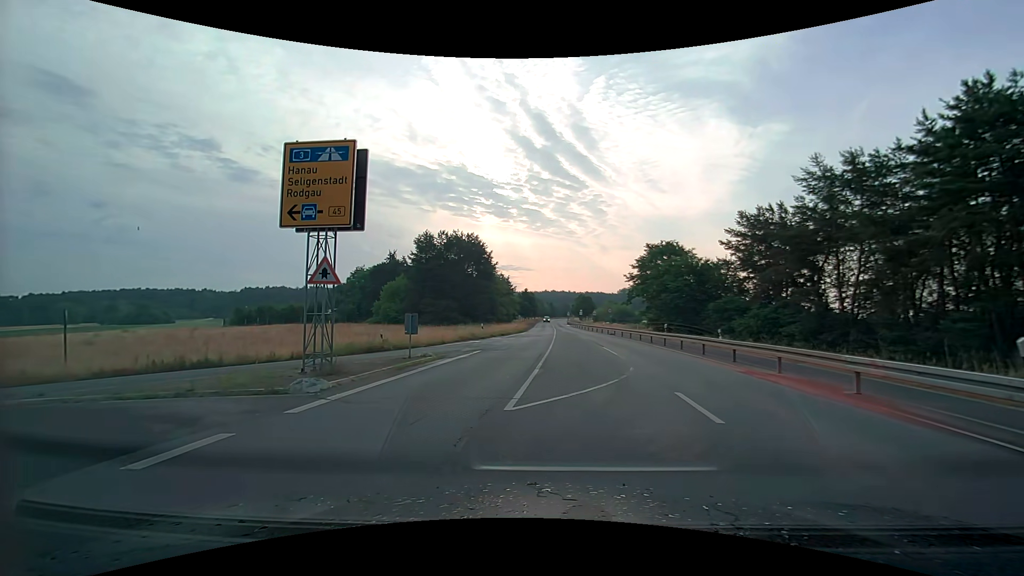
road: secondary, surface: asphalt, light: Day
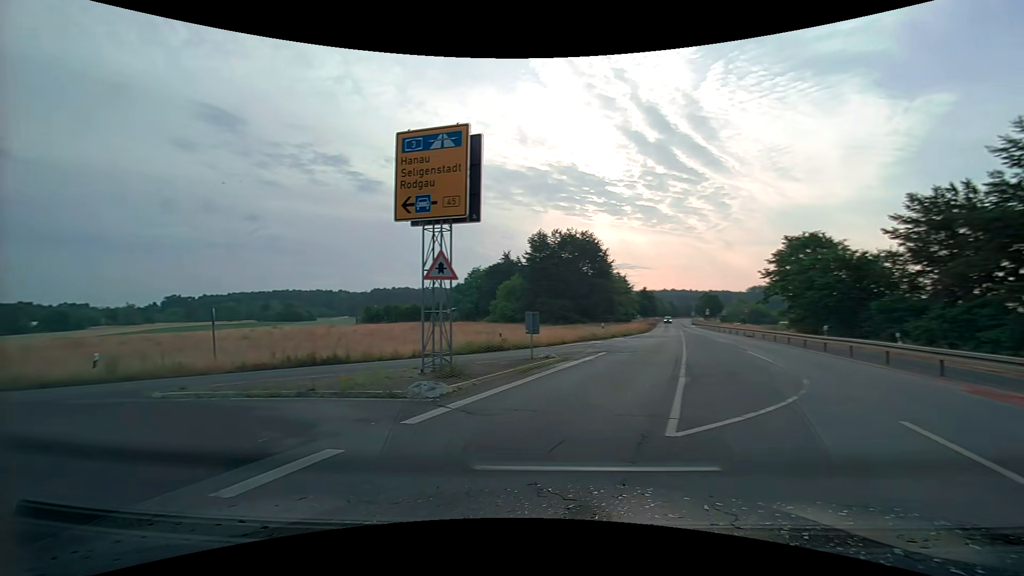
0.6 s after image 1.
(-0.2, +1.7) m; -12°
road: trunk_link
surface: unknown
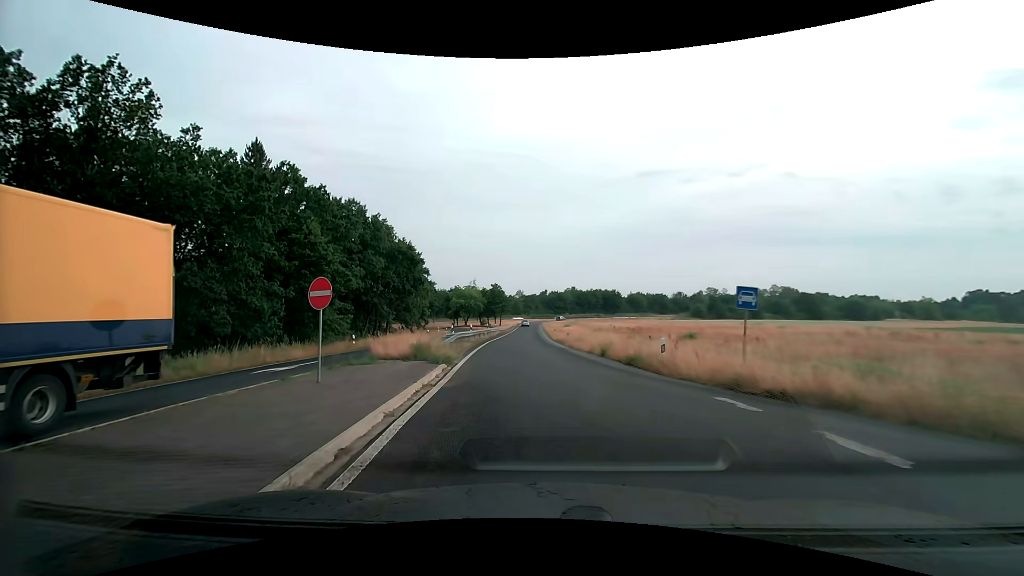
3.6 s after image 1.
(-10.4, +8.9) m; -77°
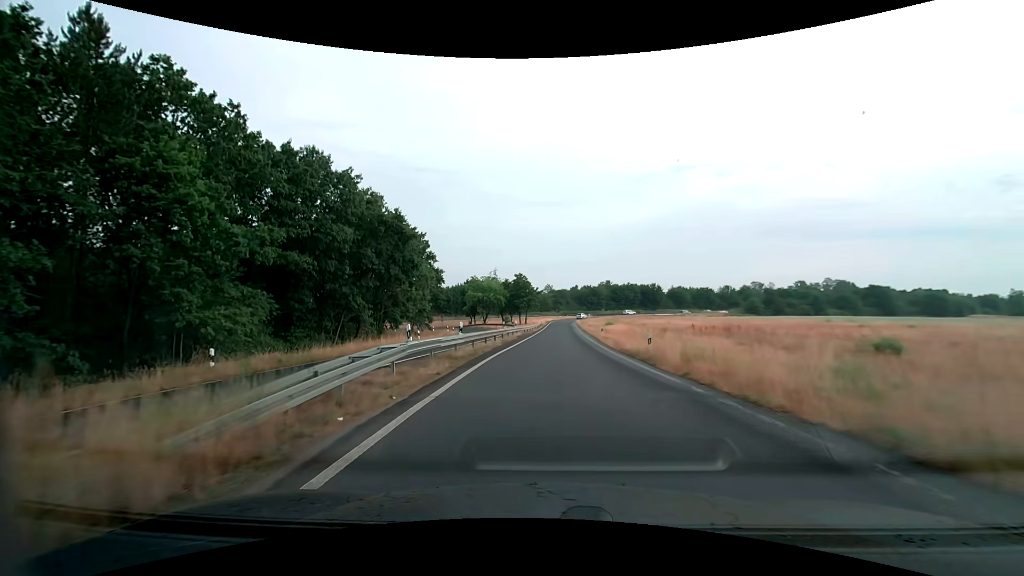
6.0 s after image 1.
(-1.1, +20.2) m; -3°
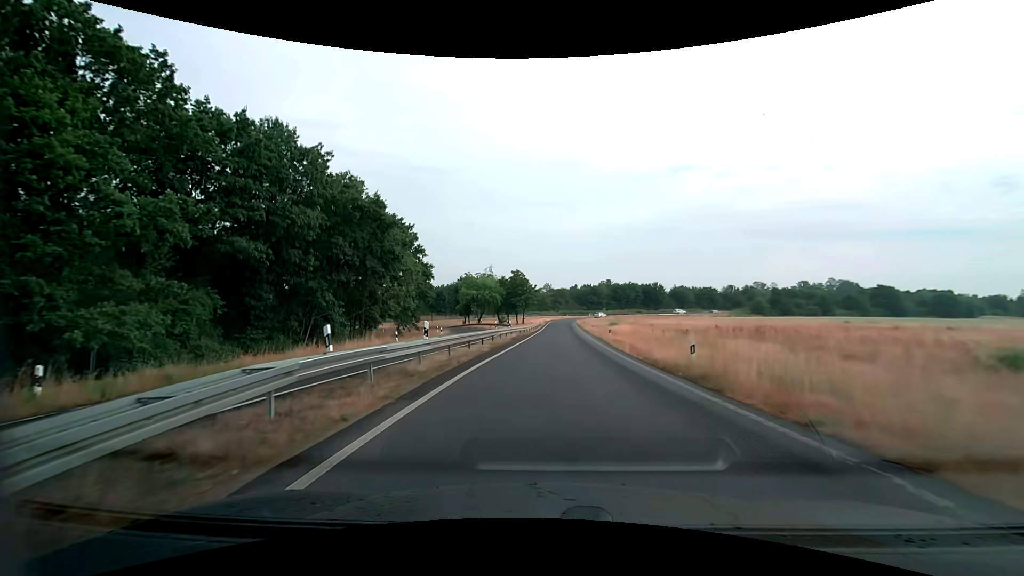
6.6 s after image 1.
(0.0, +6.3) m; 0°
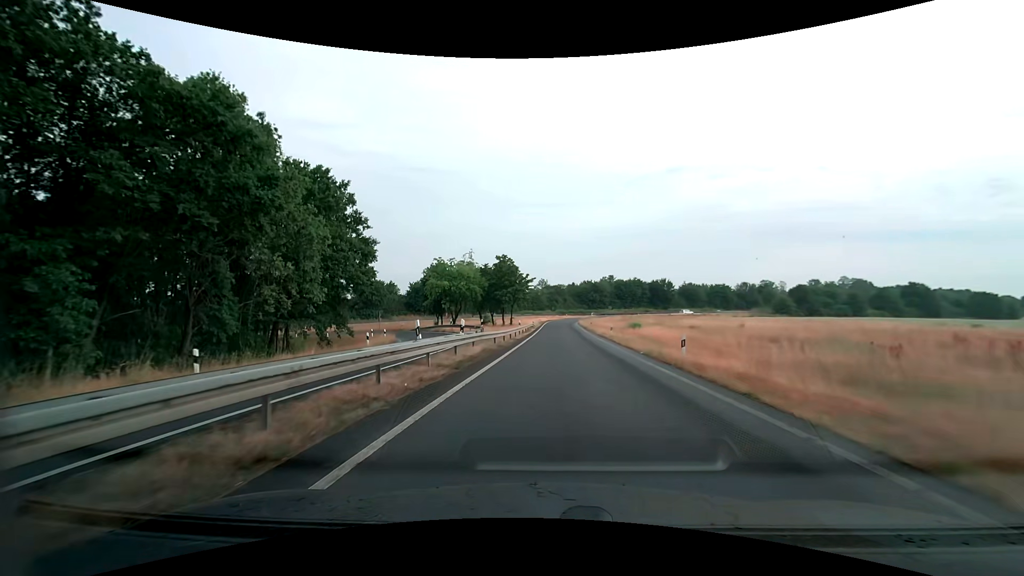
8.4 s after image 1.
(+0.1, +21.6) m; +1°
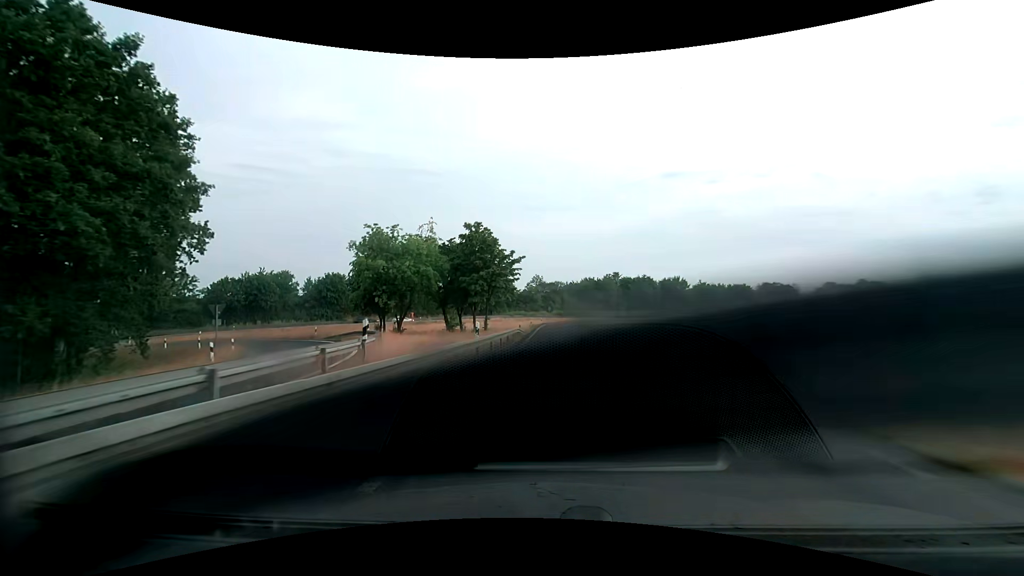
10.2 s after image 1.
(+0.1, +24.7) m; +1°
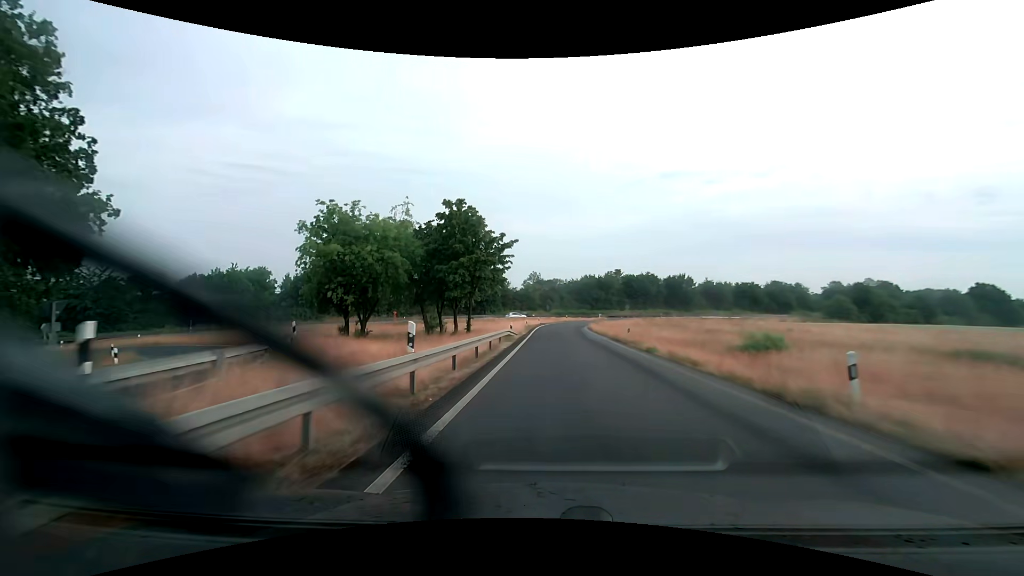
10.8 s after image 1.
(0.0, +8.7) m; 0°
